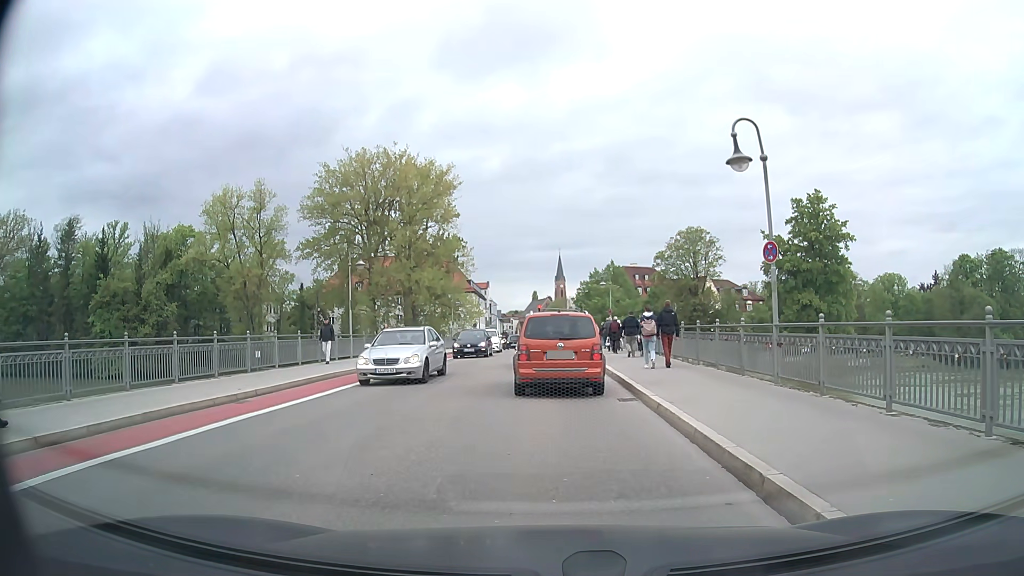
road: secondary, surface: asphalt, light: Day
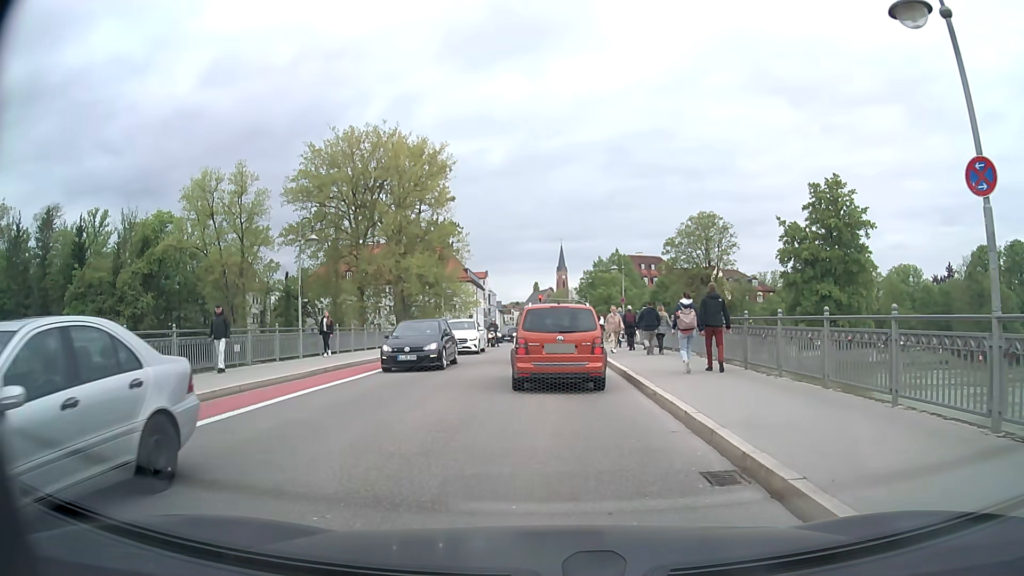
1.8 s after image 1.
(-0.1, +6.9) m; -2°
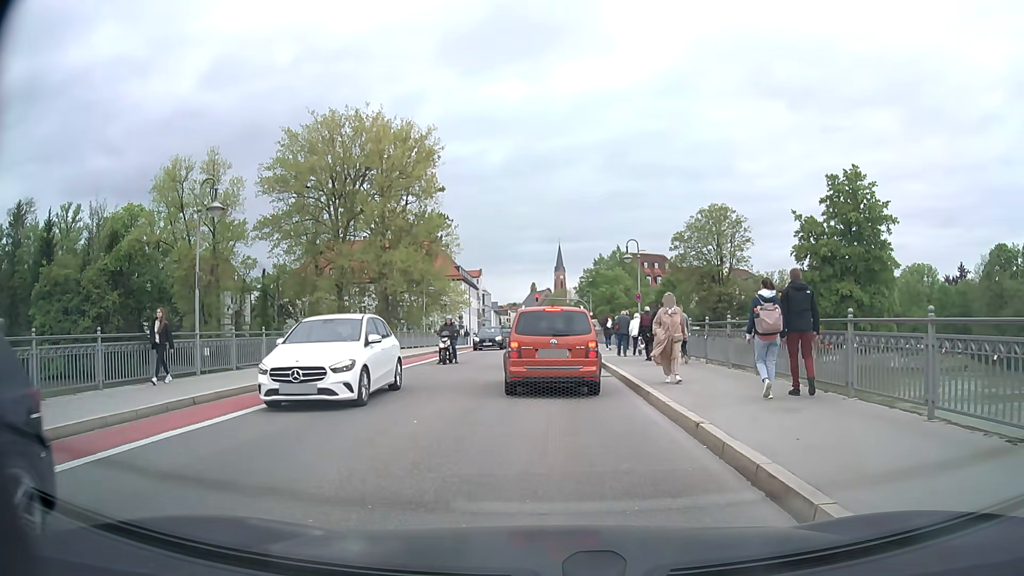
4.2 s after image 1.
(+0.1, +7.7) m; +1°
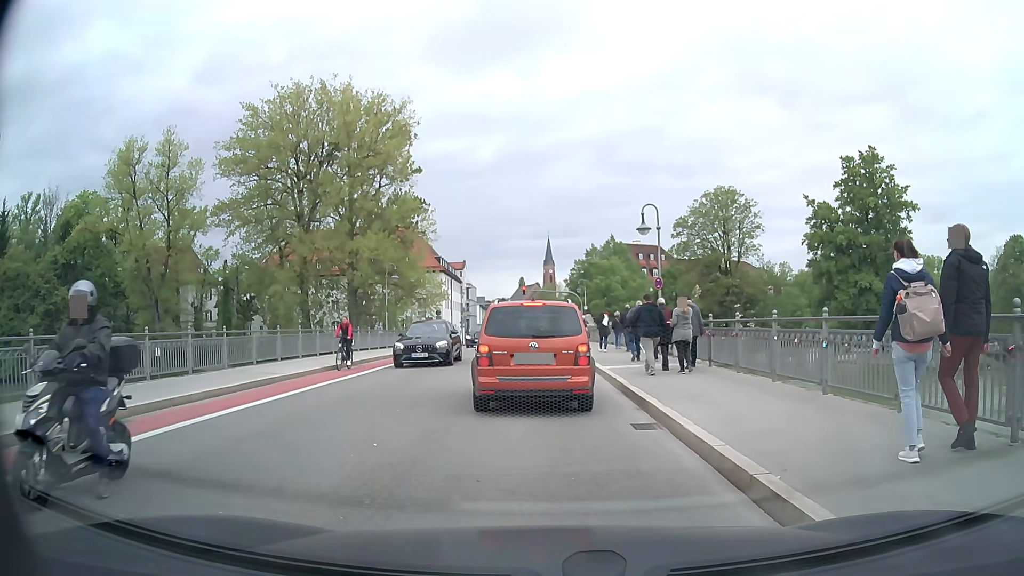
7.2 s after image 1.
(0.0, +8.6) m; +1°
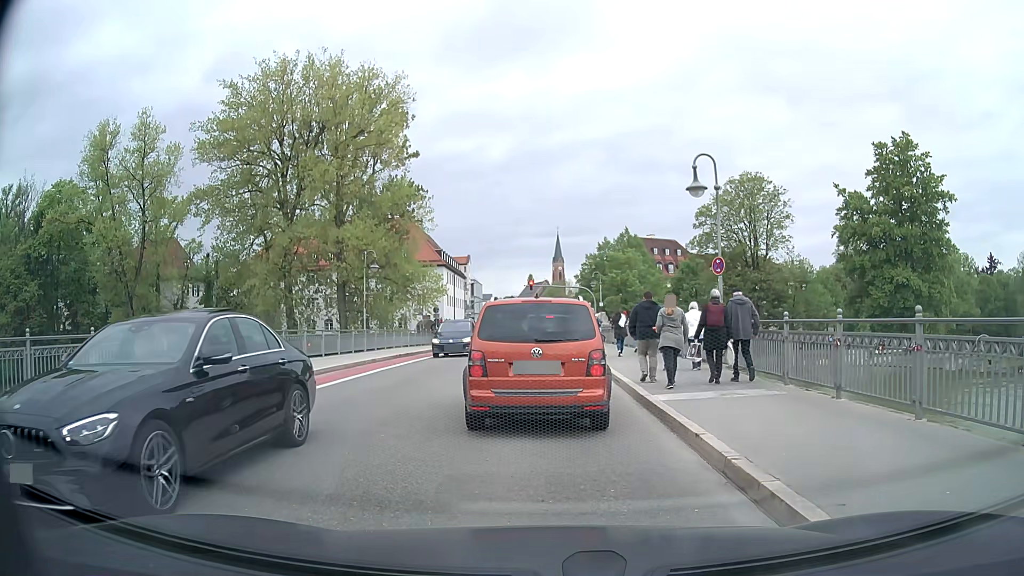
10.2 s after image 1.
(0.0, +7.0) m; -2°
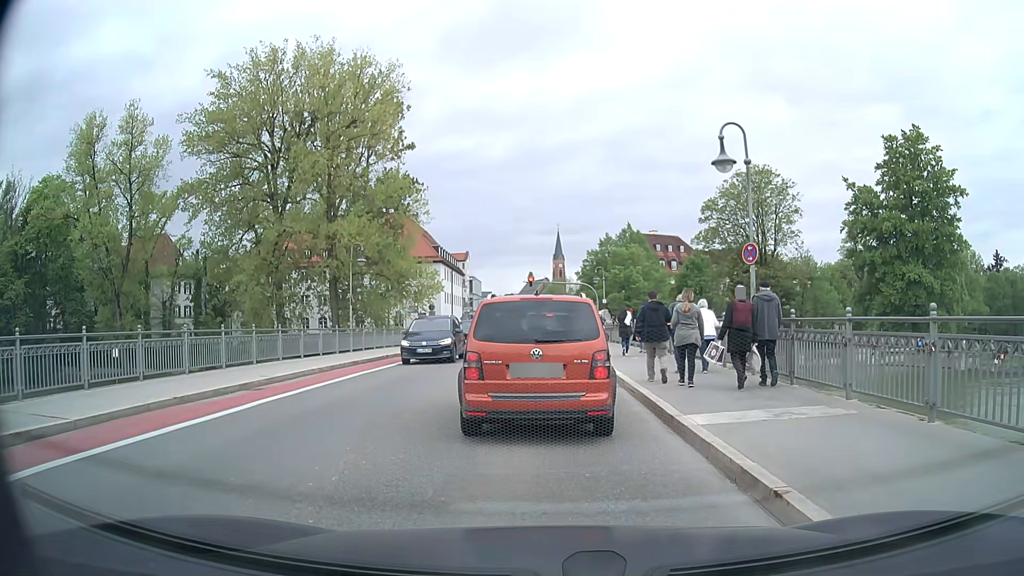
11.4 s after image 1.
(0.0, +2.6) m; +1°
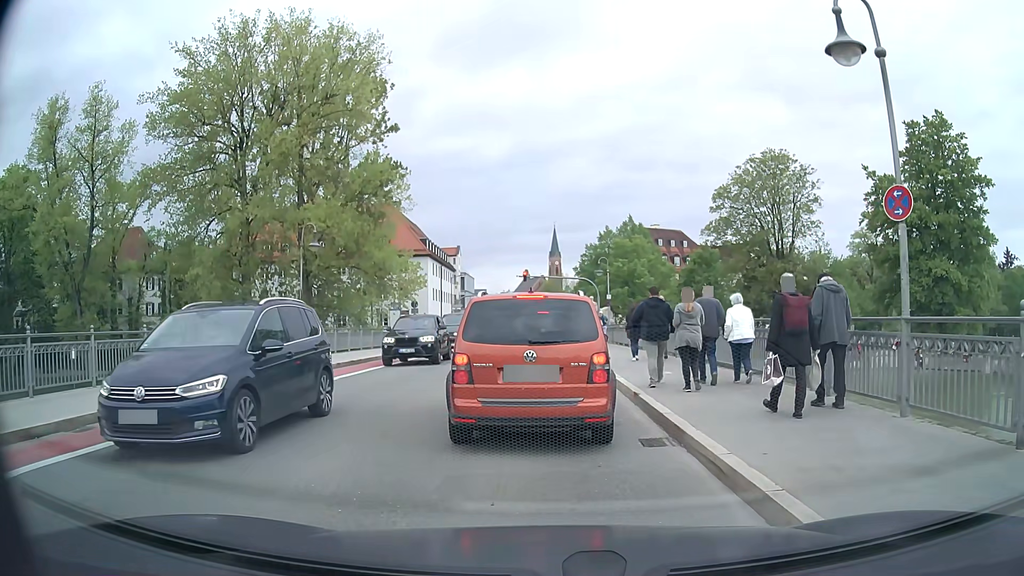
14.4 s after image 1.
(0.0, +6.3) m; +1°
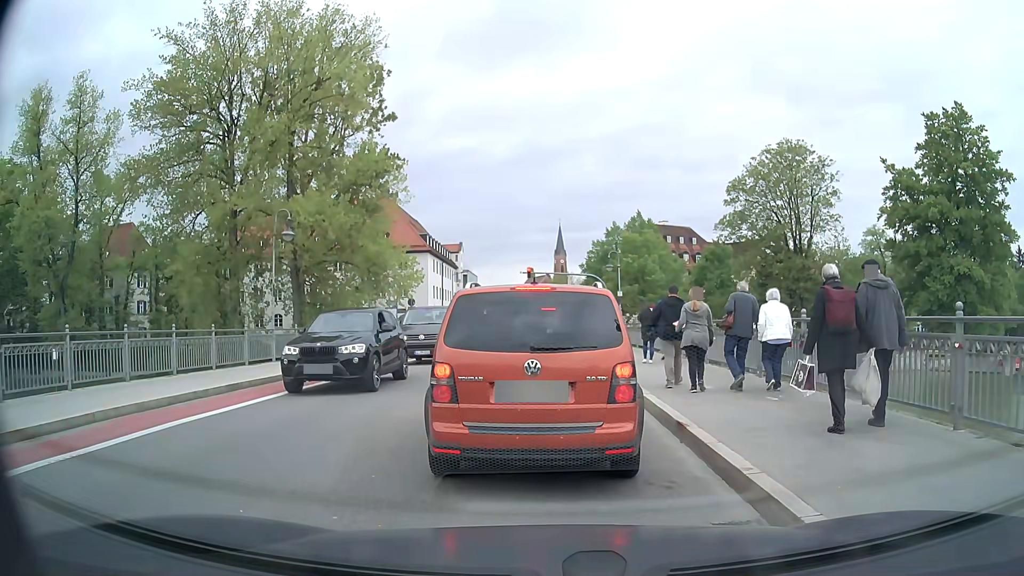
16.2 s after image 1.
(-0.1, +3.2) m; -2°
